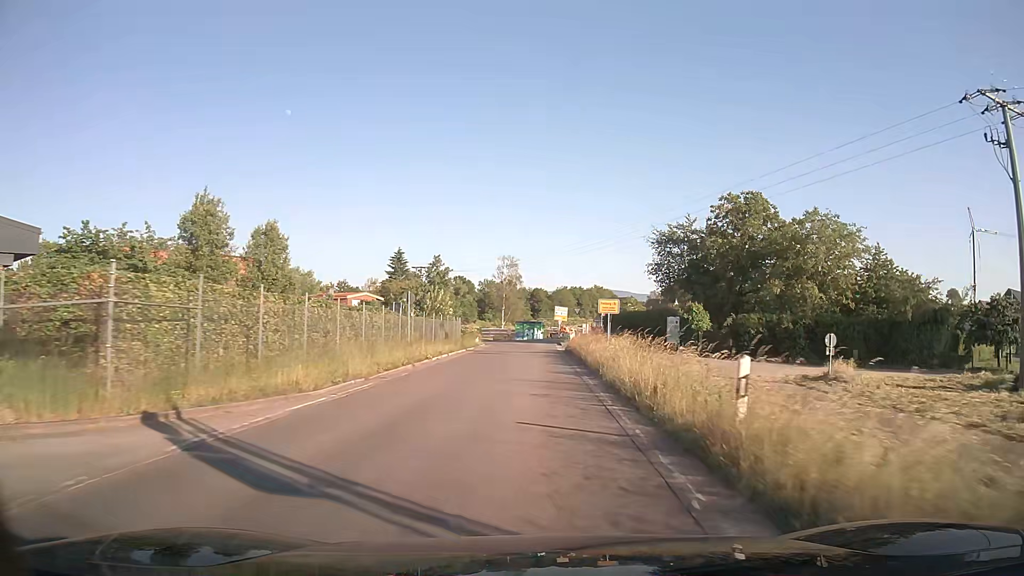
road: tertiary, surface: asphalt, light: Day
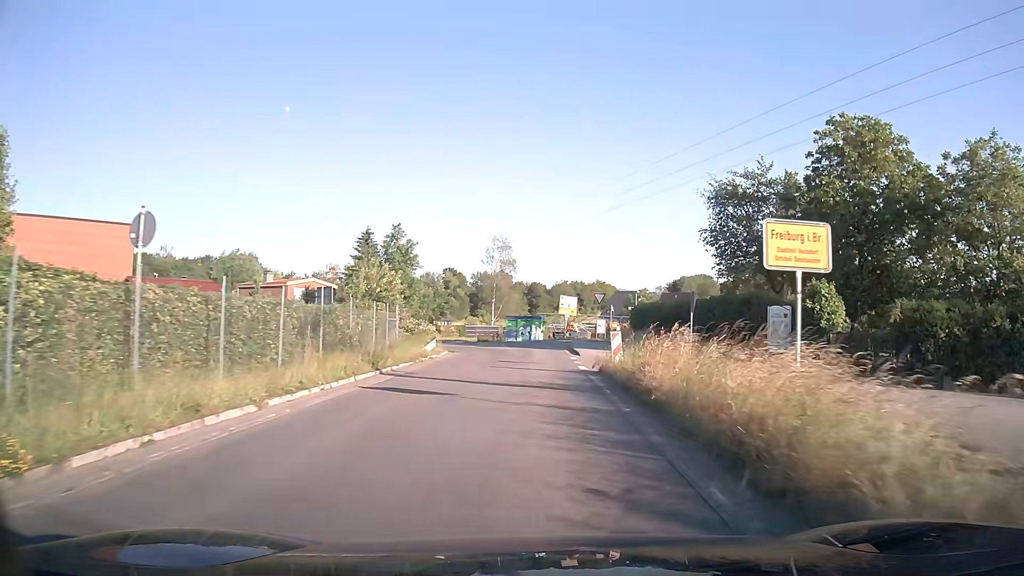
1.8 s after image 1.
(+0.1, +23.1) m; 0°
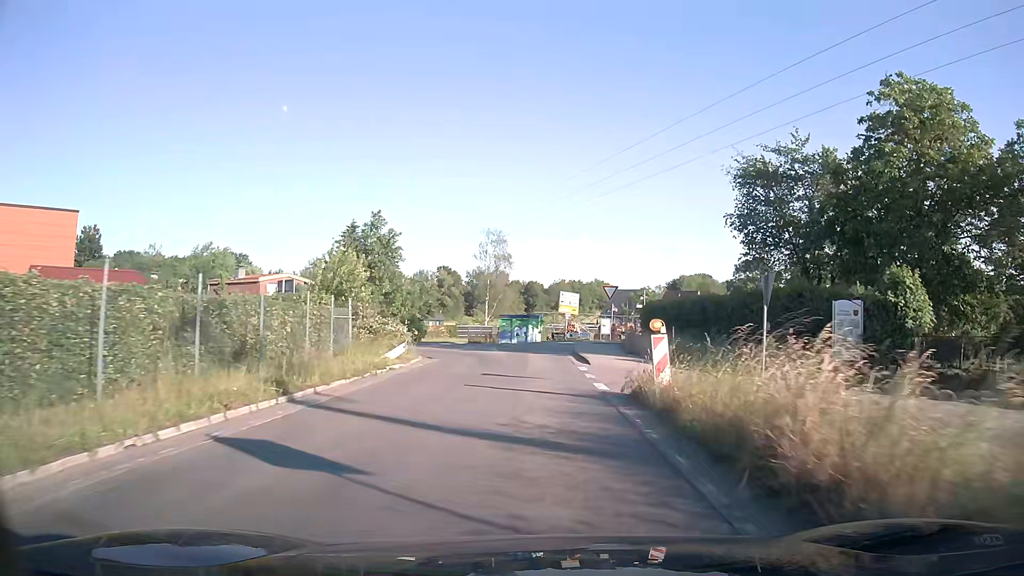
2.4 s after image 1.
(0.0, +7.0) m; 0°
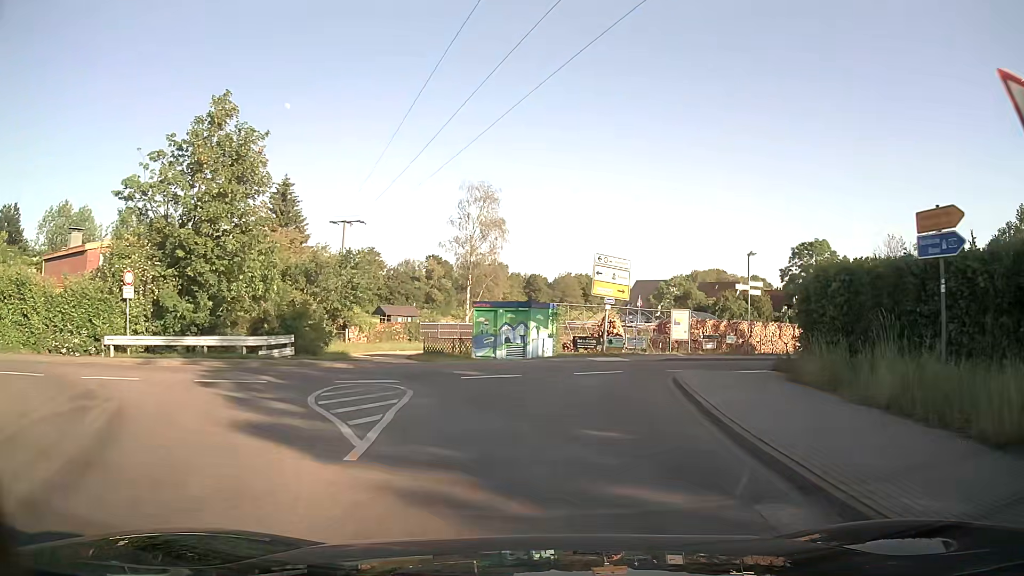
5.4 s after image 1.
(-0.2, +28.7) m; 0°
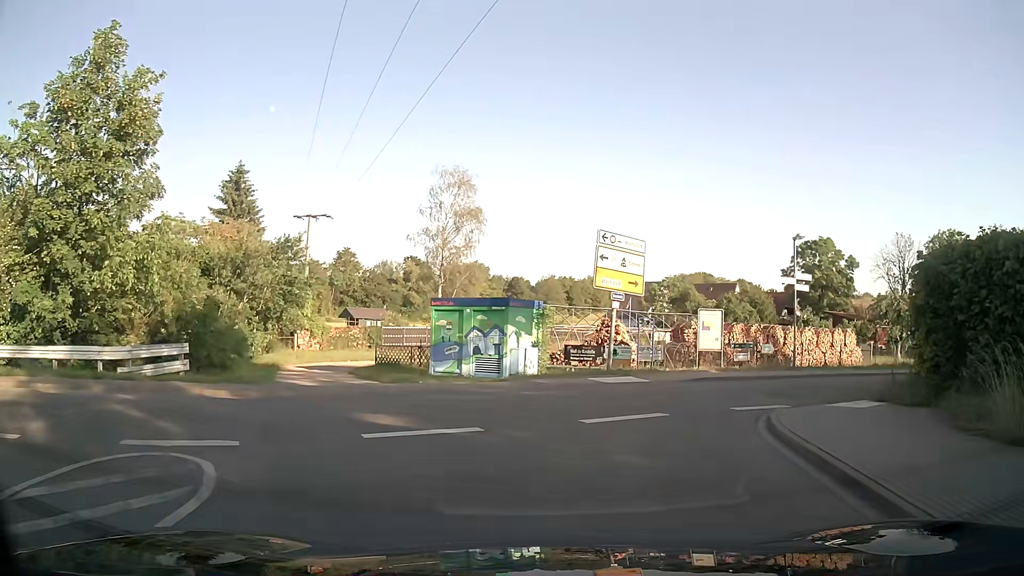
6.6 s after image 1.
(+0.1, +7.7) m; +2°
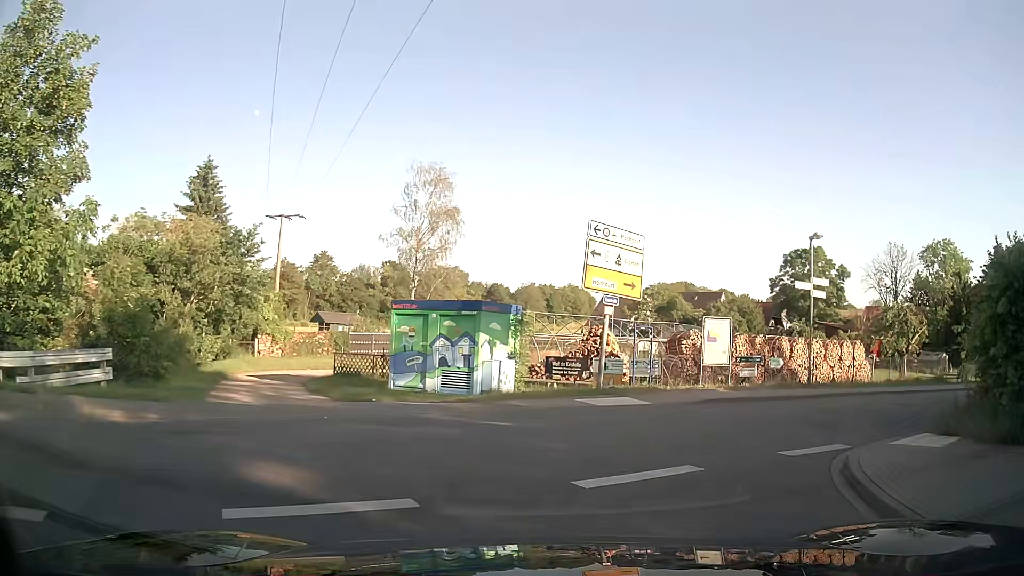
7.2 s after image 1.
(0.0, +3.3) m; +2°
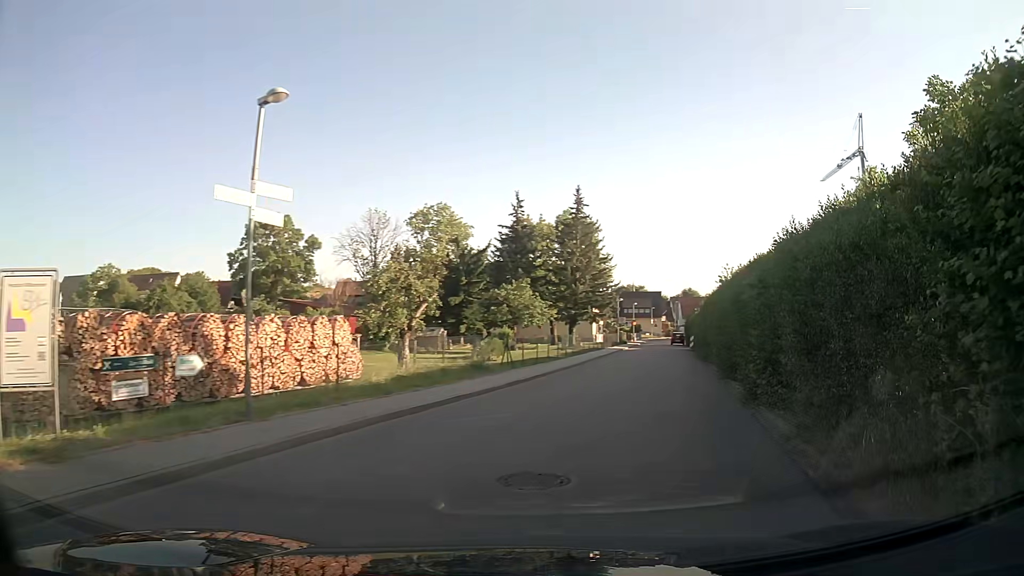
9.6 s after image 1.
(+4.0, +11.2) m; +46°
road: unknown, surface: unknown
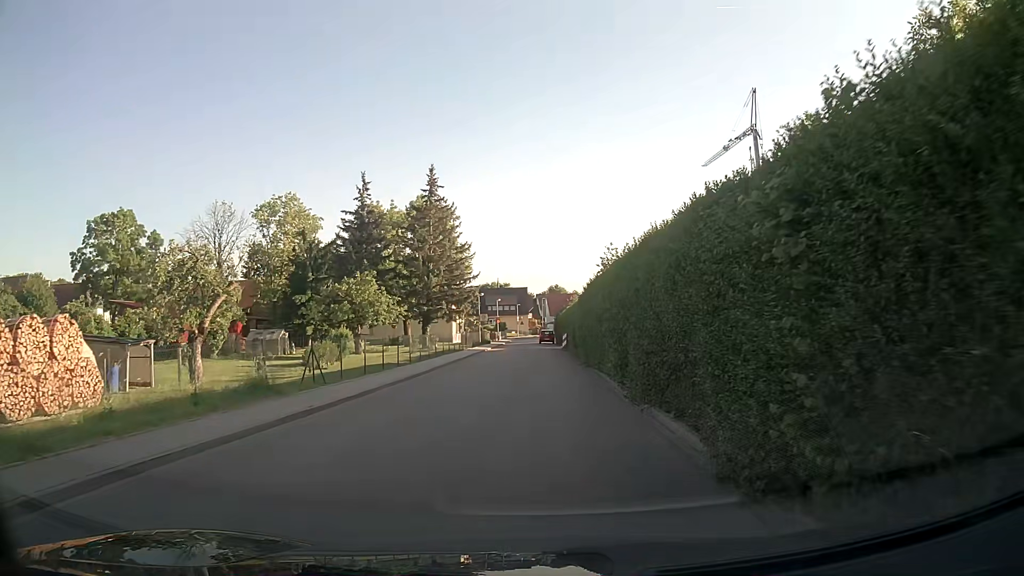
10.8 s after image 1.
(+0.9, +7.6) m; +10°
(0, +10) (0, +20) (0, +30) (0, +40) (0, +50) (-1, +60) (-1, +70) (-1, +80) (-1, +90) (0, +100) m
